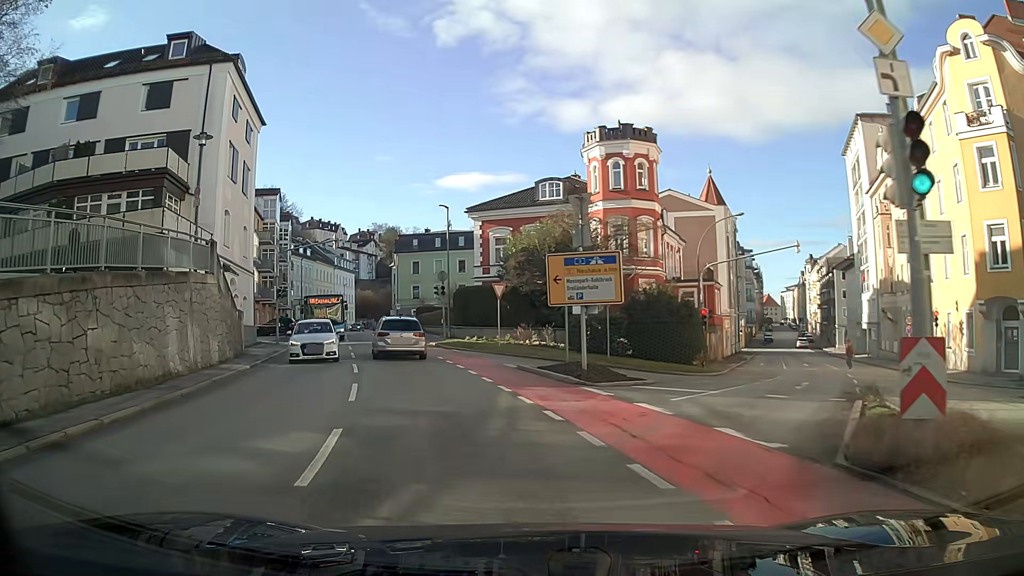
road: tertiary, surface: asphalt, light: Day
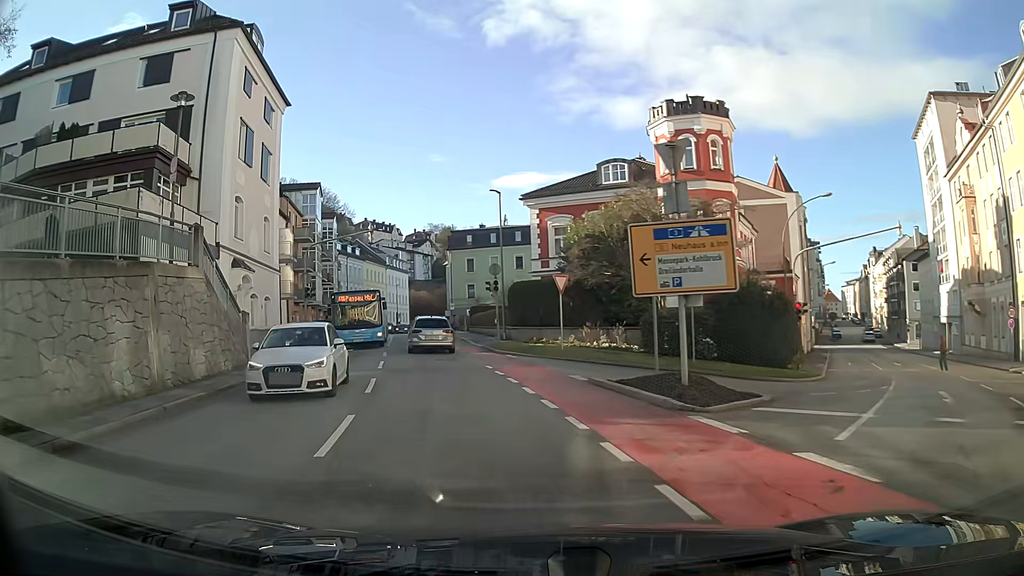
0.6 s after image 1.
(-0.3, +5.0) m; -6°
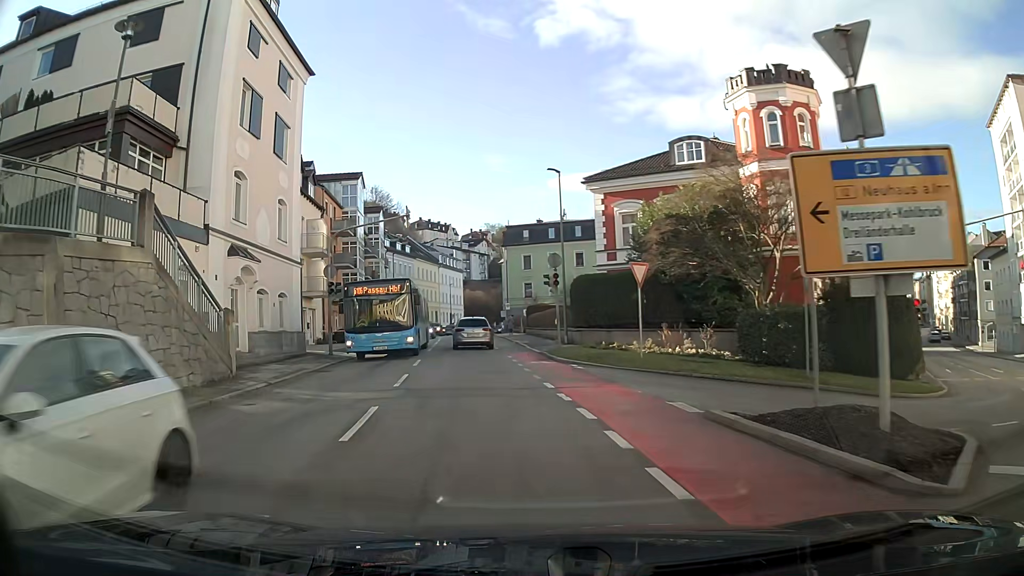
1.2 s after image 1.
(-0.2, +5.5) m; -4°
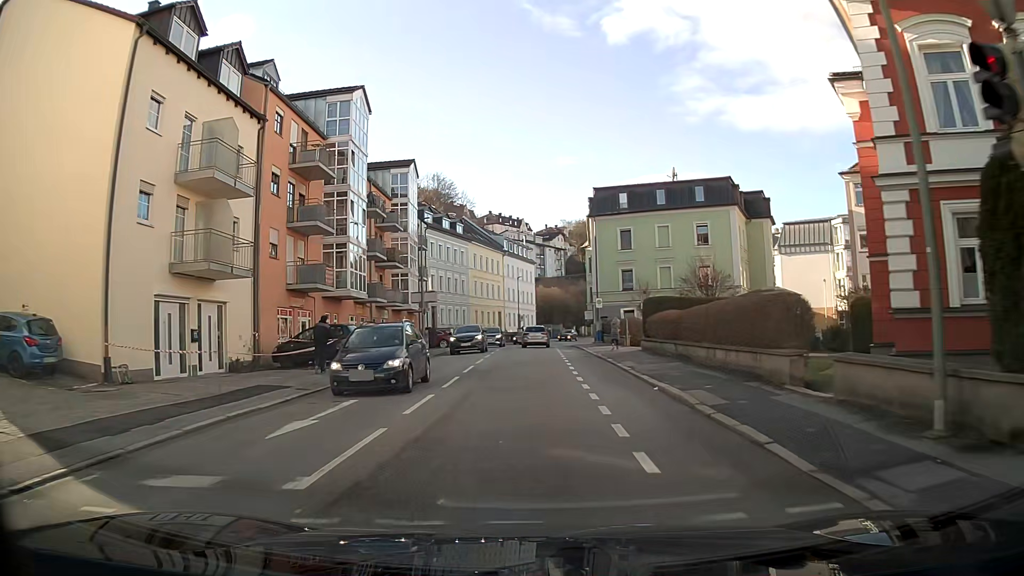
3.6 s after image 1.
(-1.9, +24.7) m; -6°
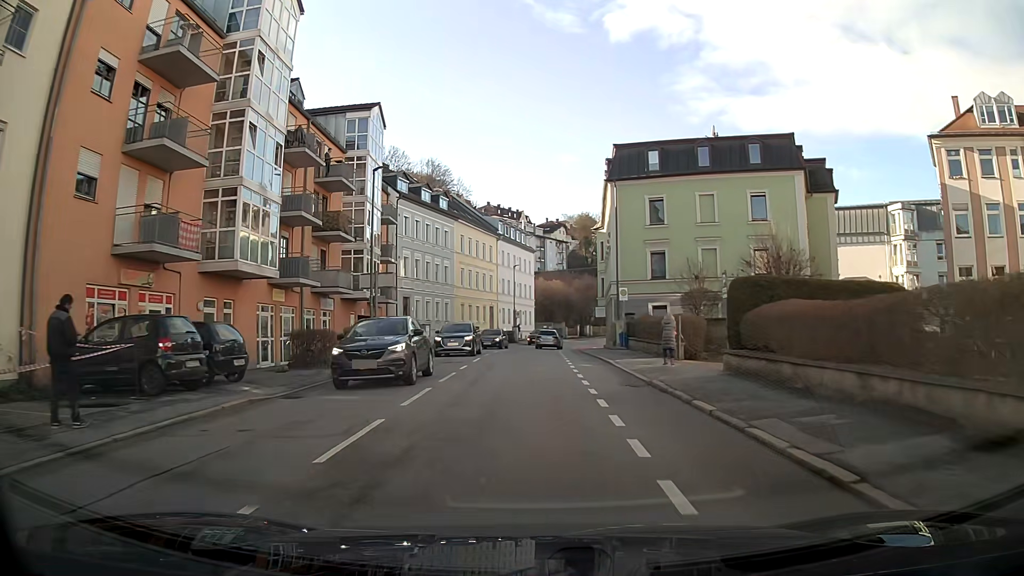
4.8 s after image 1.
(0.0, +13.5) m; +1°
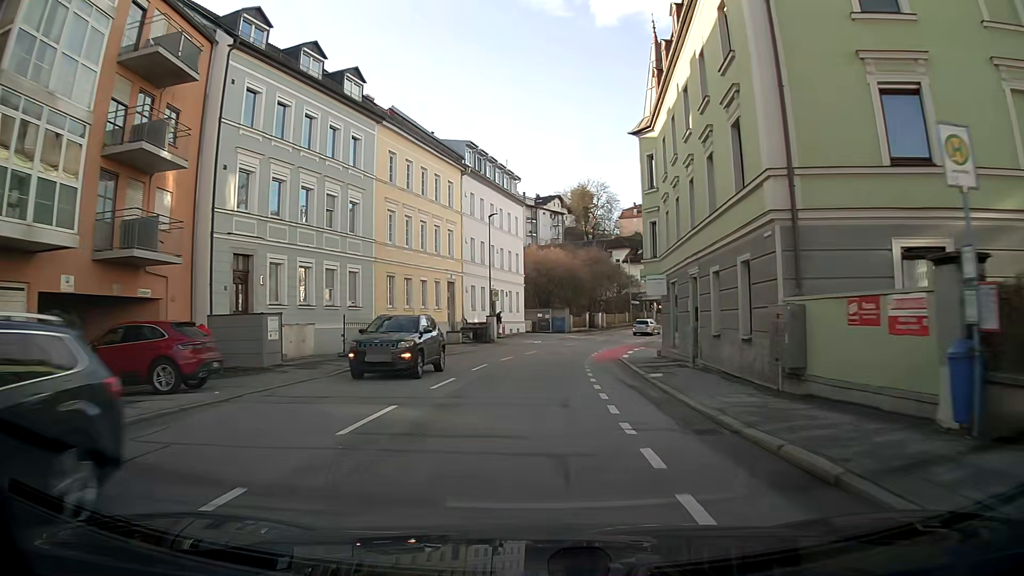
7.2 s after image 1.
(+0.1, +28.6) m; +1°
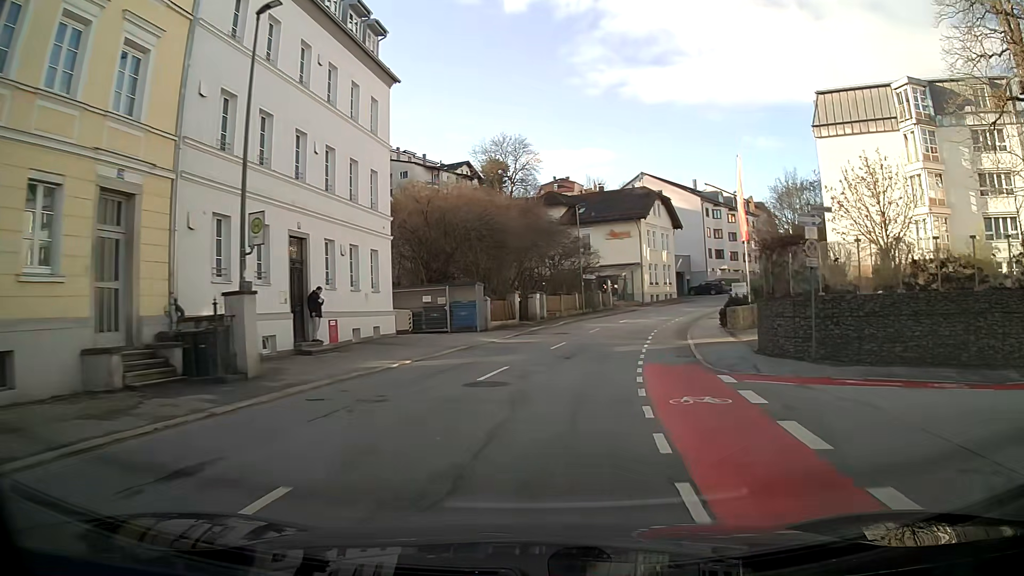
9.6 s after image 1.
(+1.5, +29.5) m; +8°
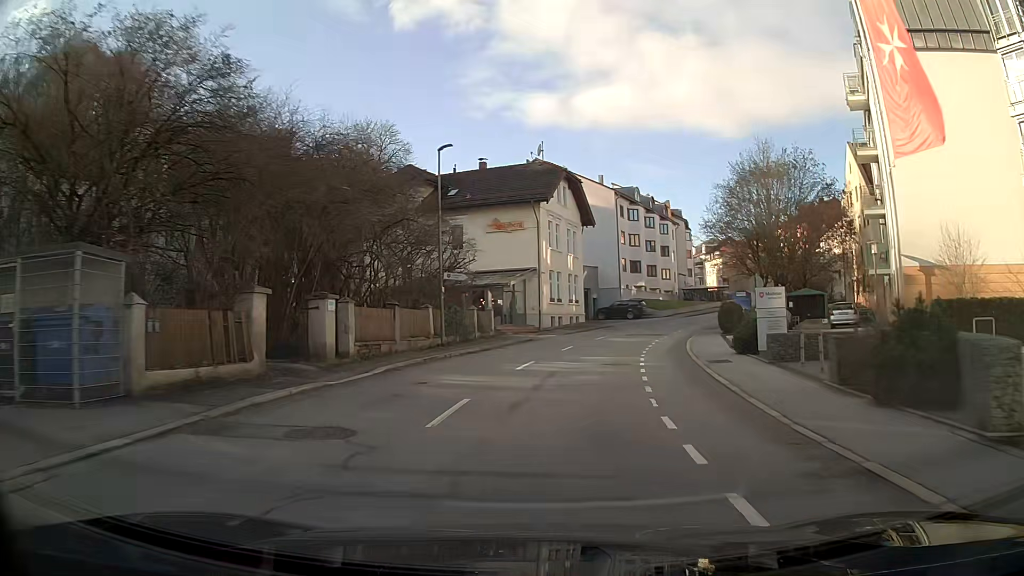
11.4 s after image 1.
(+2.1, +22.4) m; +11°
(0, +10) (+2, +20) (+4, +30) (+7, +39) (+10, +49) (+15, +57) (+21, +66) (+26, +74) (+31, +83) (+34, +92) m
